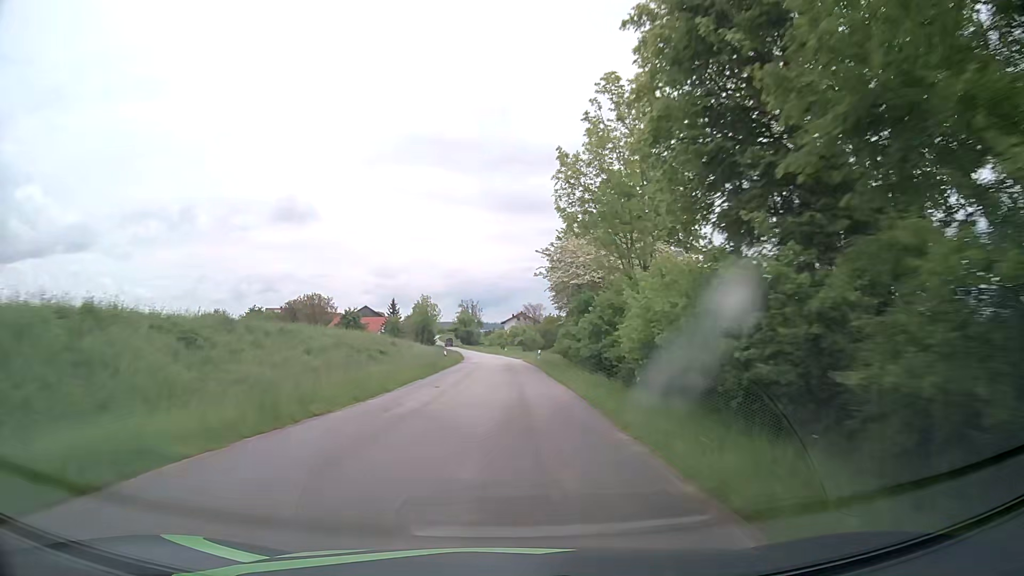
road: tertiary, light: Day
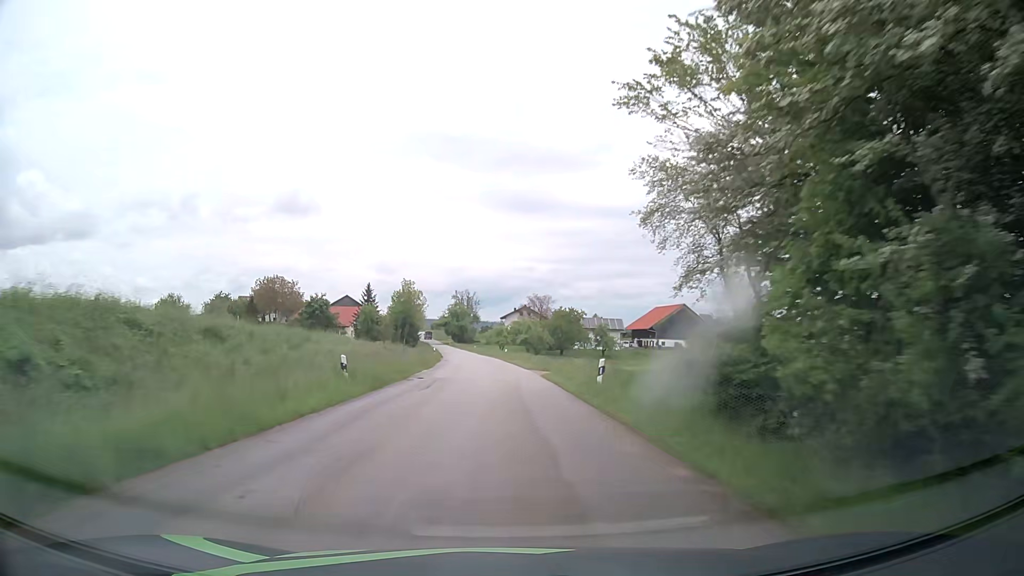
(-0.1, +32.2) m; 0°
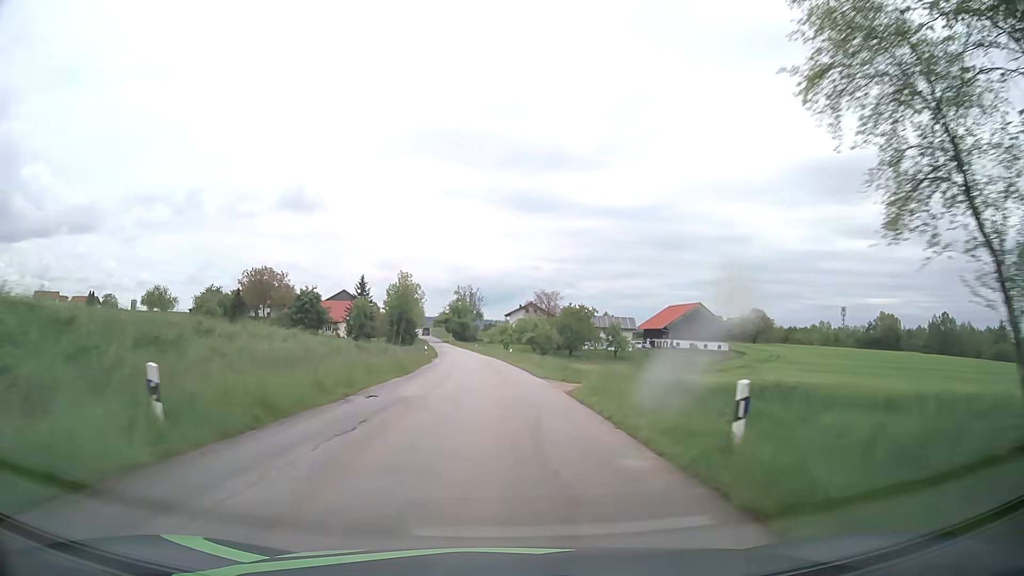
(-0.1, +10.8) m; 0°
(0, +10) (0, +20) (0, +30) (-1, +40) (-1, +50) (-2, +60) (-3, +70) (-4, +80) (-5, +90) (-6, +100) m
